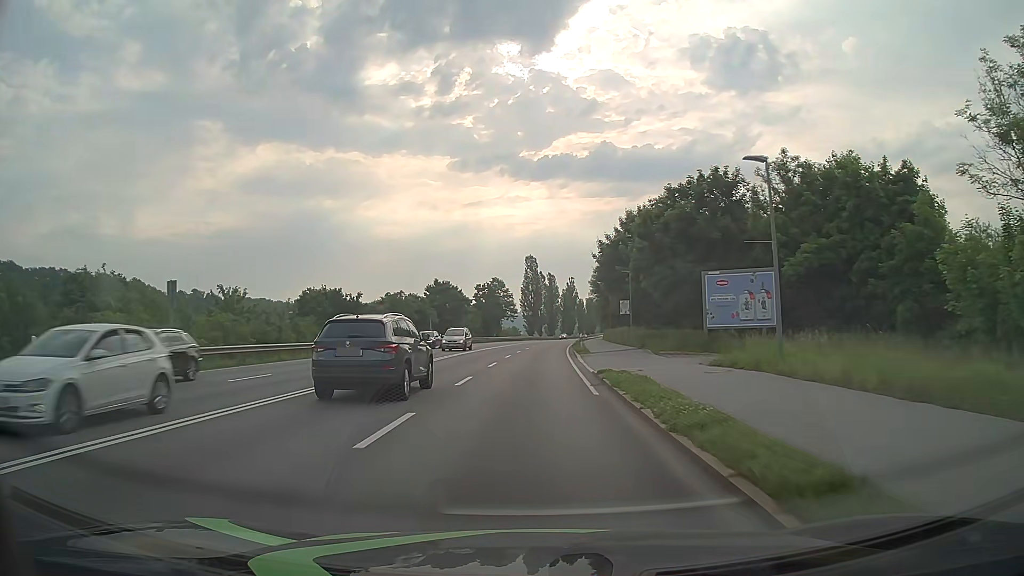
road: primary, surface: asphalt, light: Day
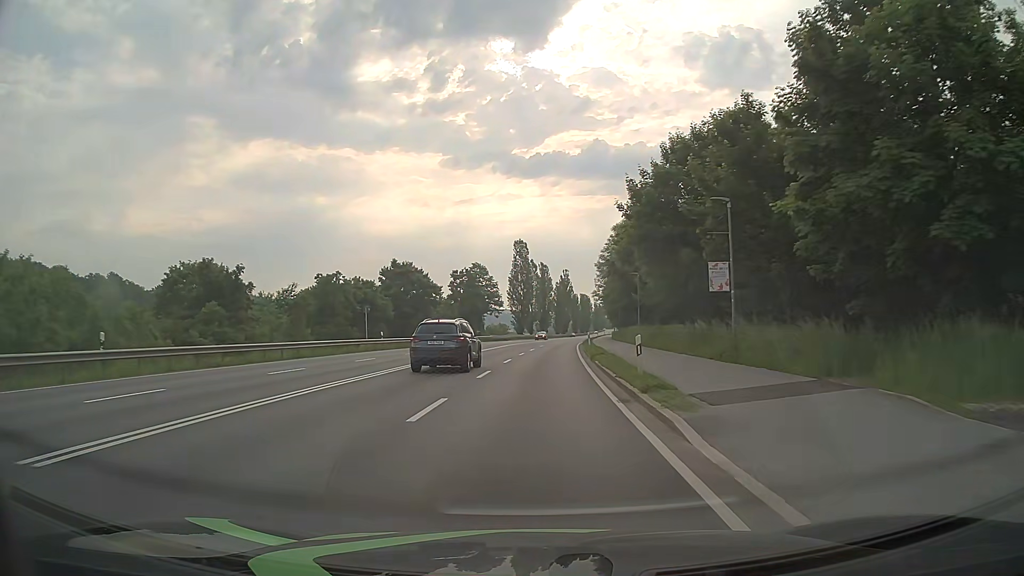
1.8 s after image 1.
(+0.1, +25.2) m; +1°
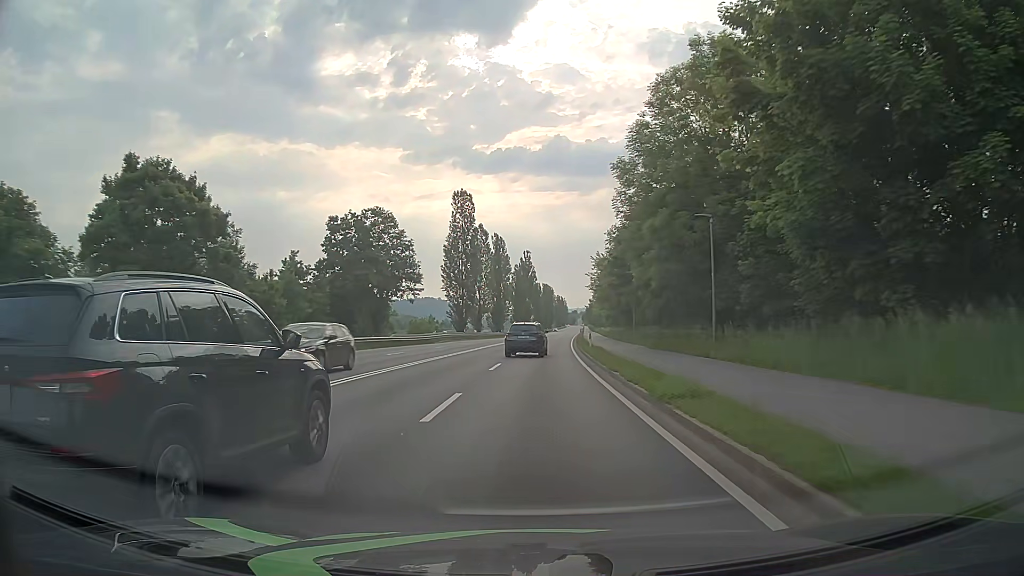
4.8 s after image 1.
(+1.2, +48.4) m; +4°
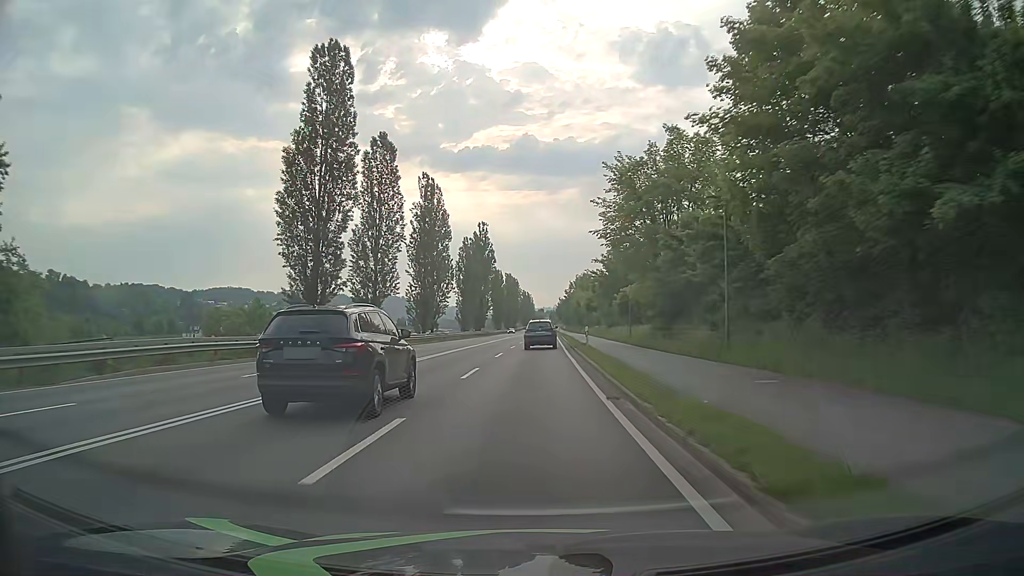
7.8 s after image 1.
(+1.2, +51.8) m; +3°
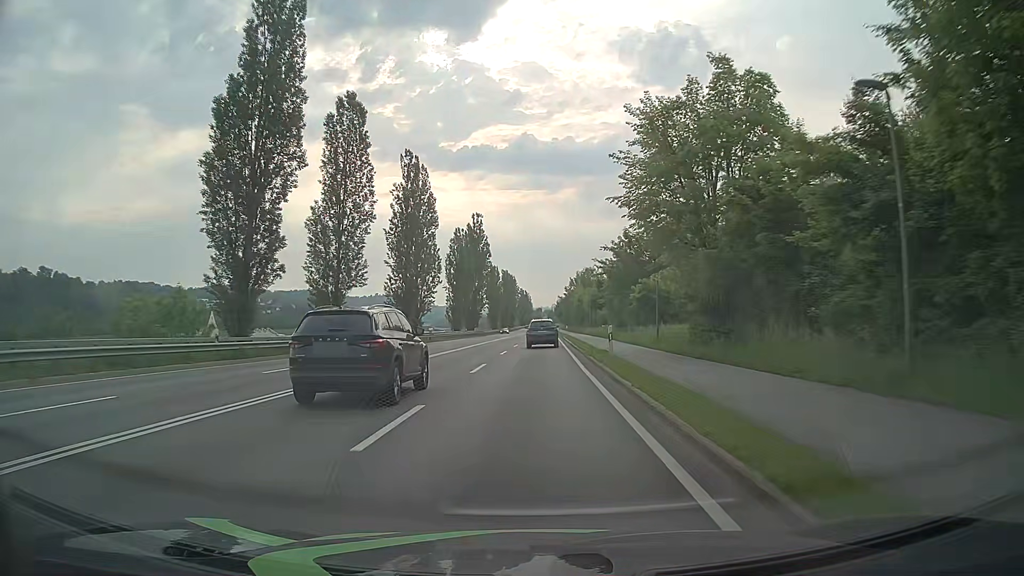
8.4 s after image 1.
(0.0, +10.5) m; 0°
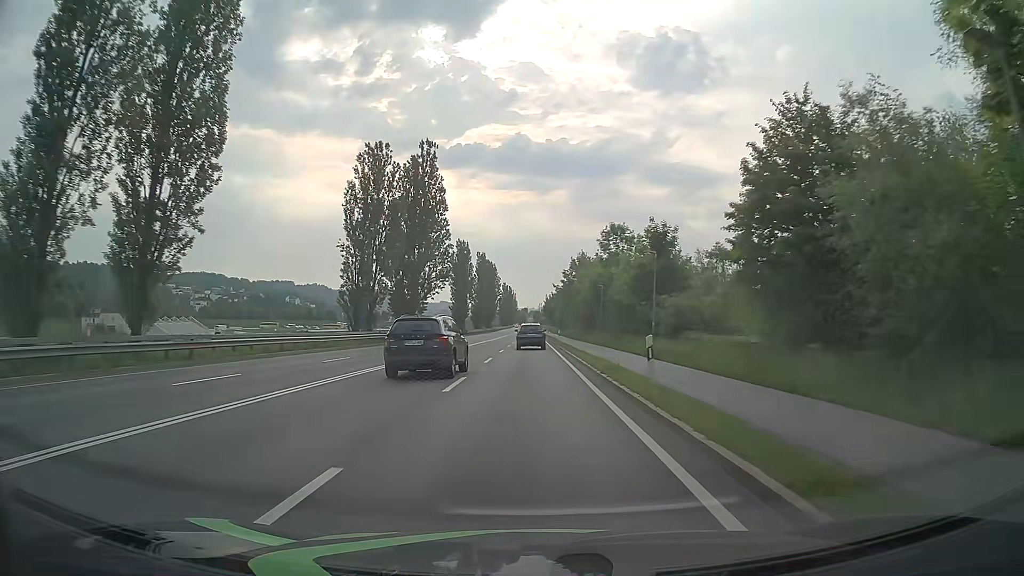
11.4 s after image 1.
(+0.8, +53.0) m; +1°
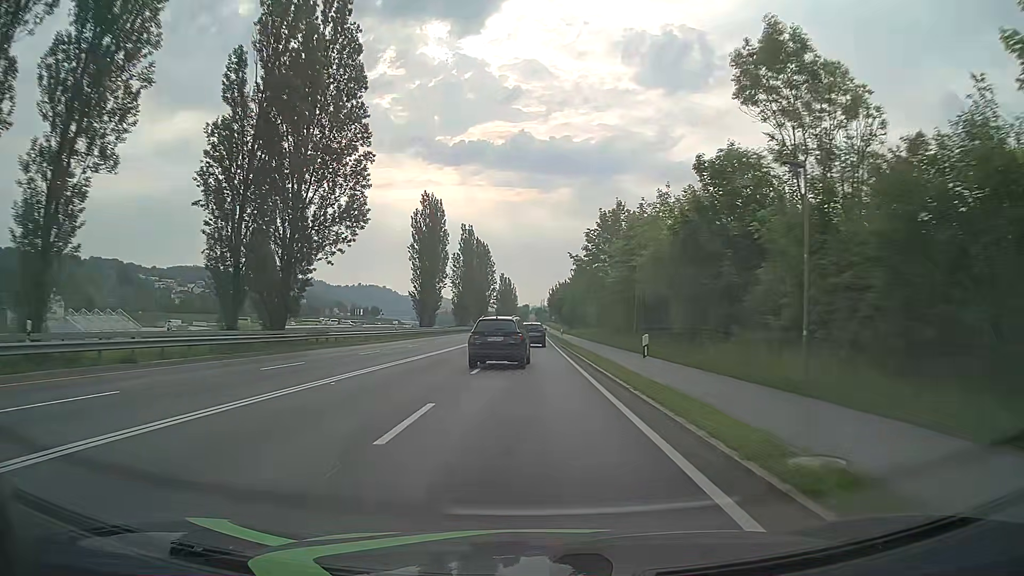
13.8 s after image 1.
(0.0, +42.9) m; 0°
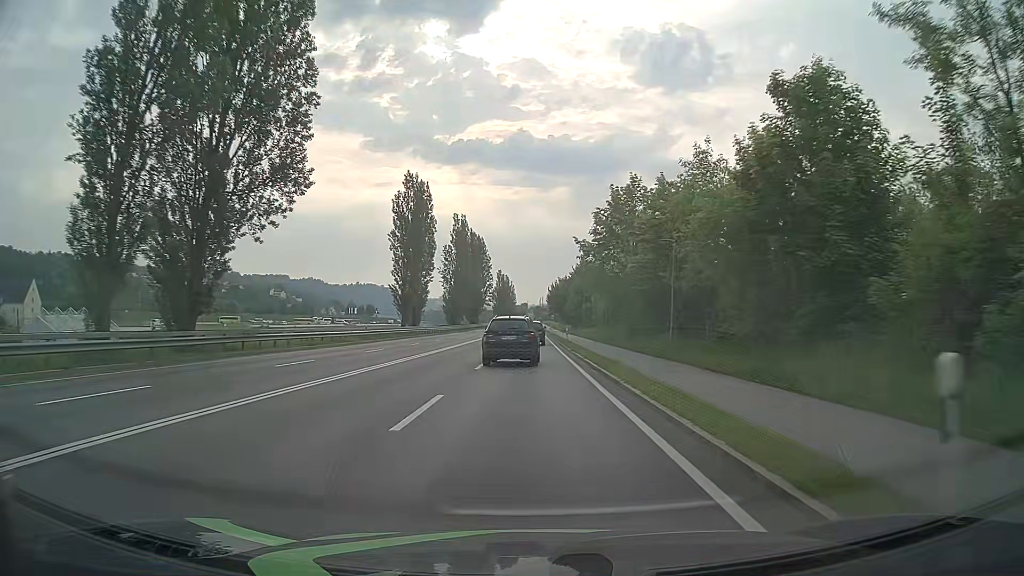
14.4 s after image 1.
(+0.1, +10.8) m; +1°
(0, +10) (0, +20) (0, +30) (0, +40) (0, +50) (0, +60) (0, +70) (0, +80) (0, +90) (0, +100) m
